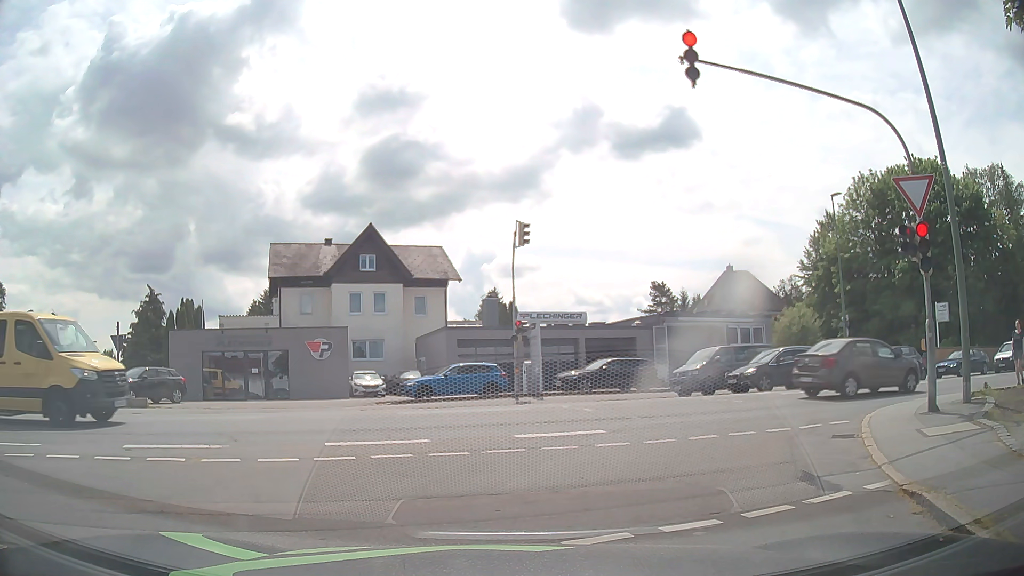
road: residential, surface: asphalt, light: Day
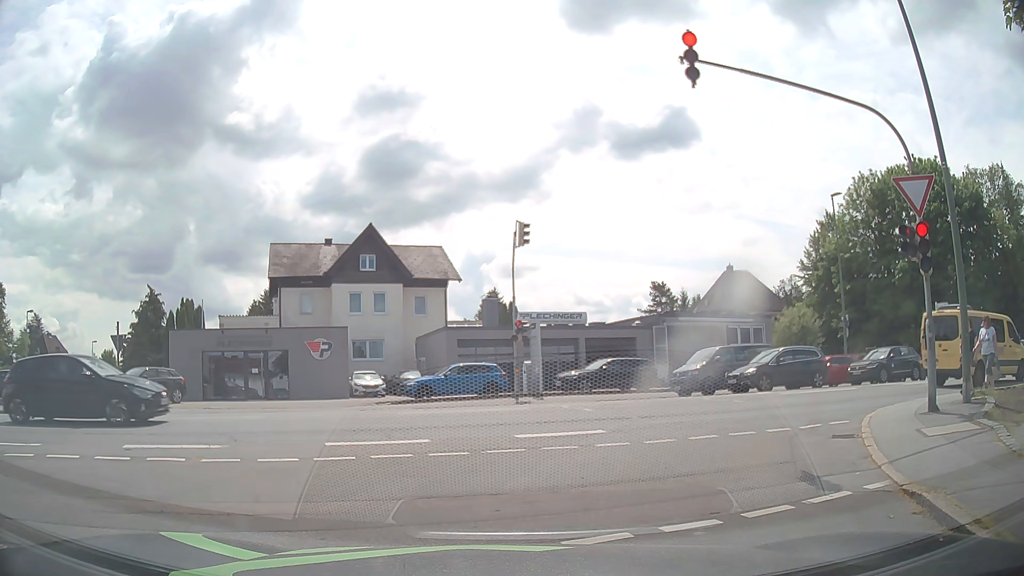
(0.0, 0.0) m; 0°
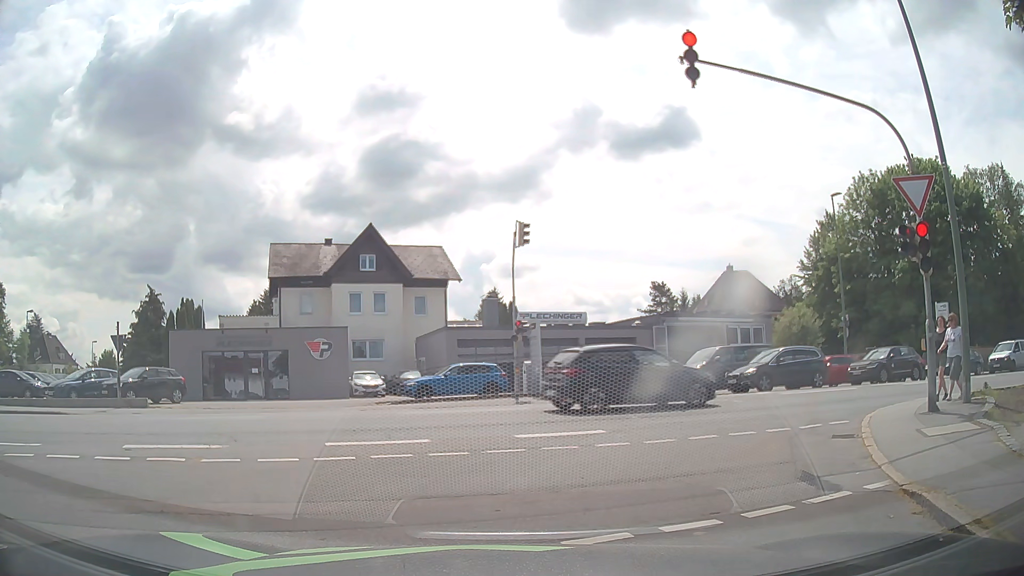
(0.0, 0.0) m; 0°
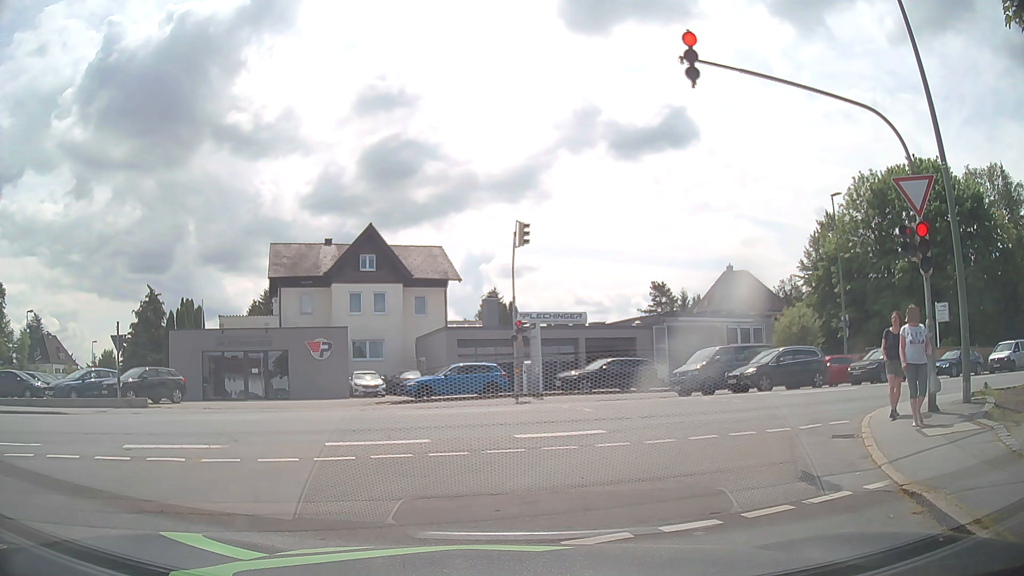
(0.0, 0.0) m; 0°
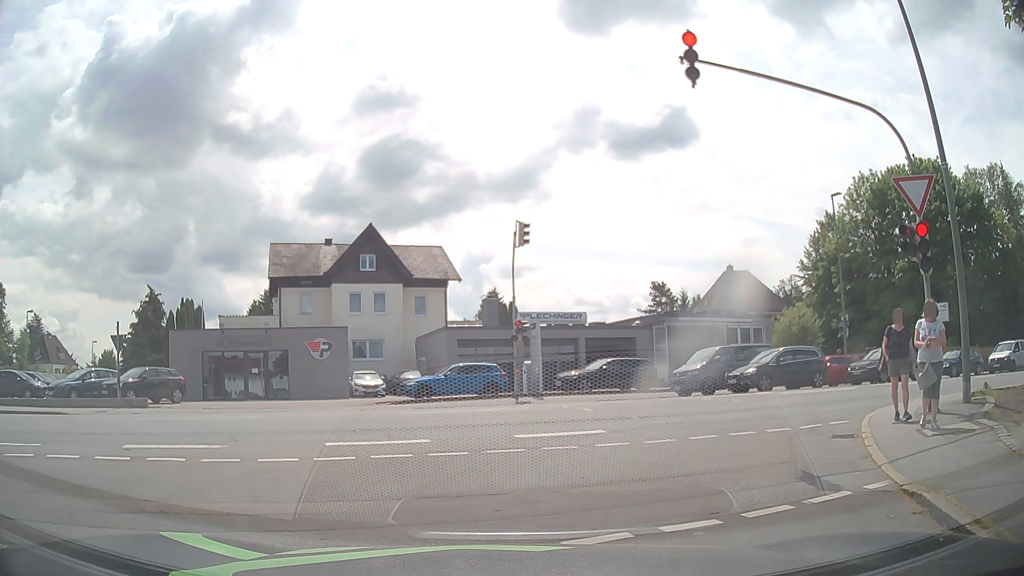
(0.0, 0.0) m; 0°
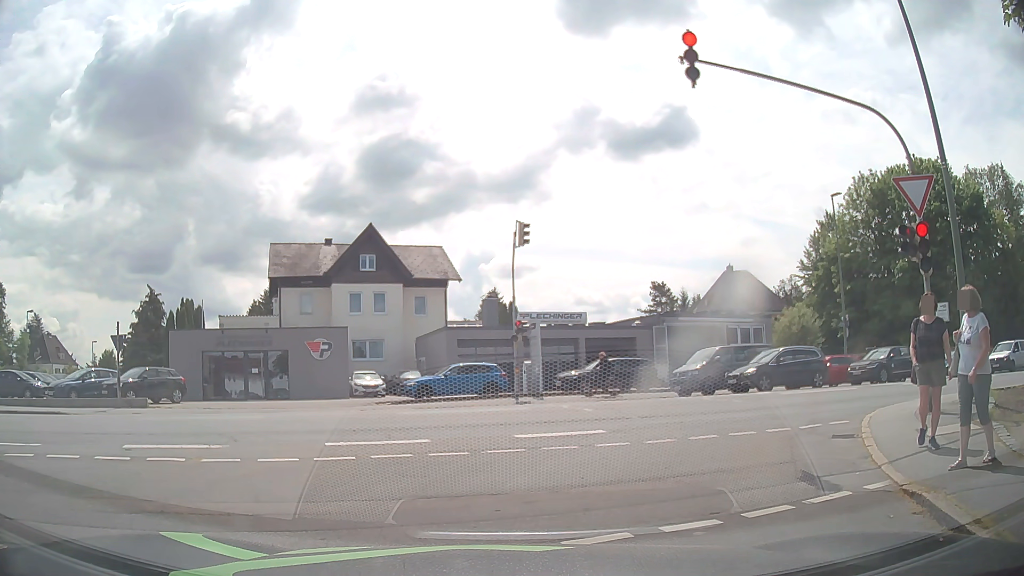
(0.0, 0.0) m; 0°
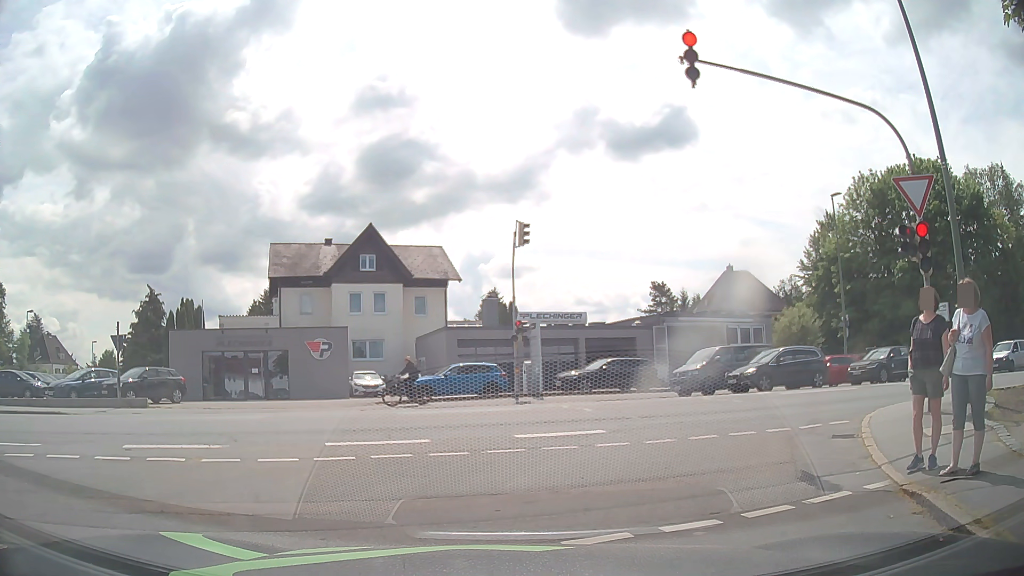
(0.0, 0.0) m; 0°
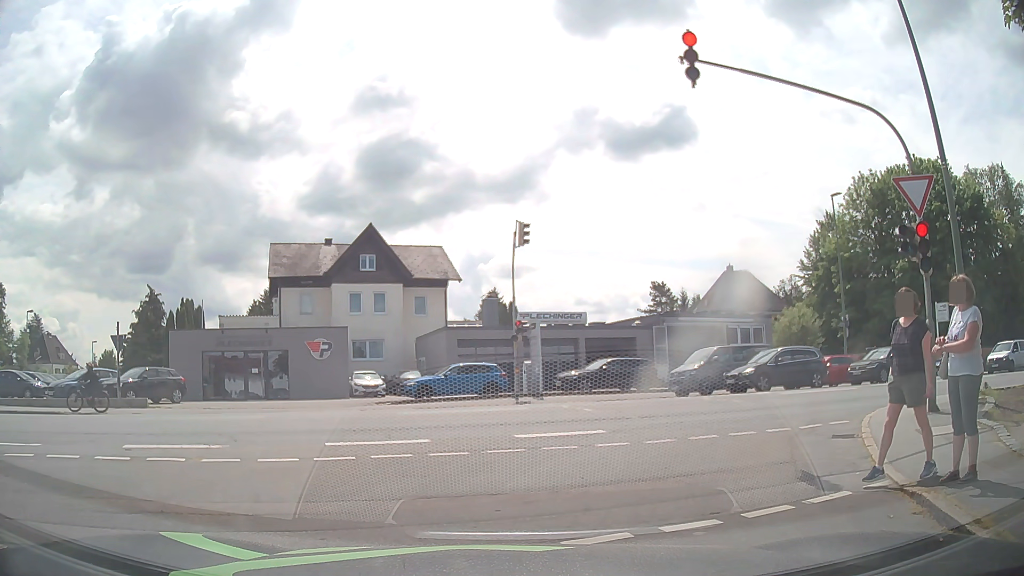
(0.0, 0.0) m; 0°
